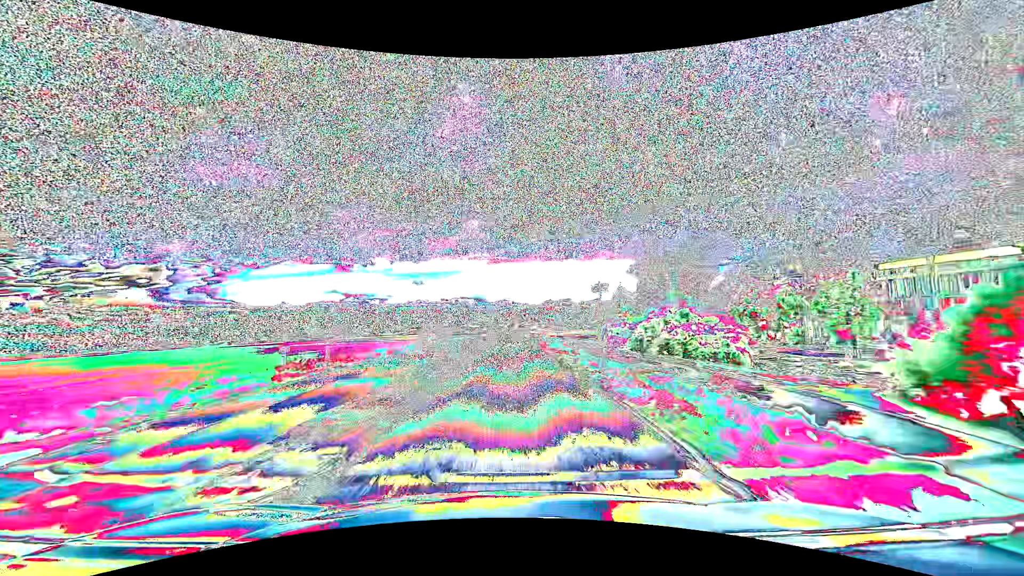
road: primary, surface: asphalt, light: Day
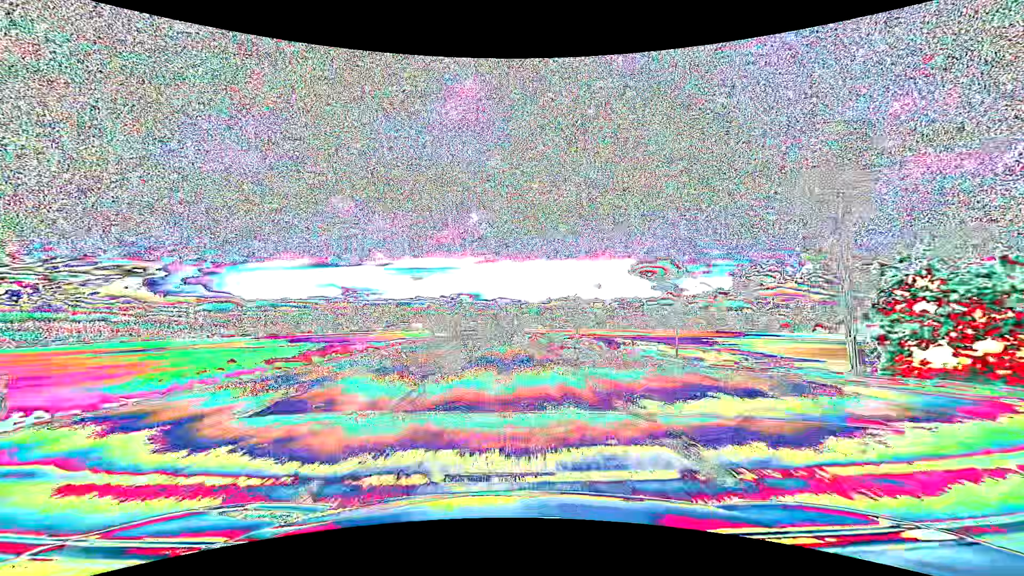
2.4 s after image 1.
(+0.1, +62.7) m; 0°
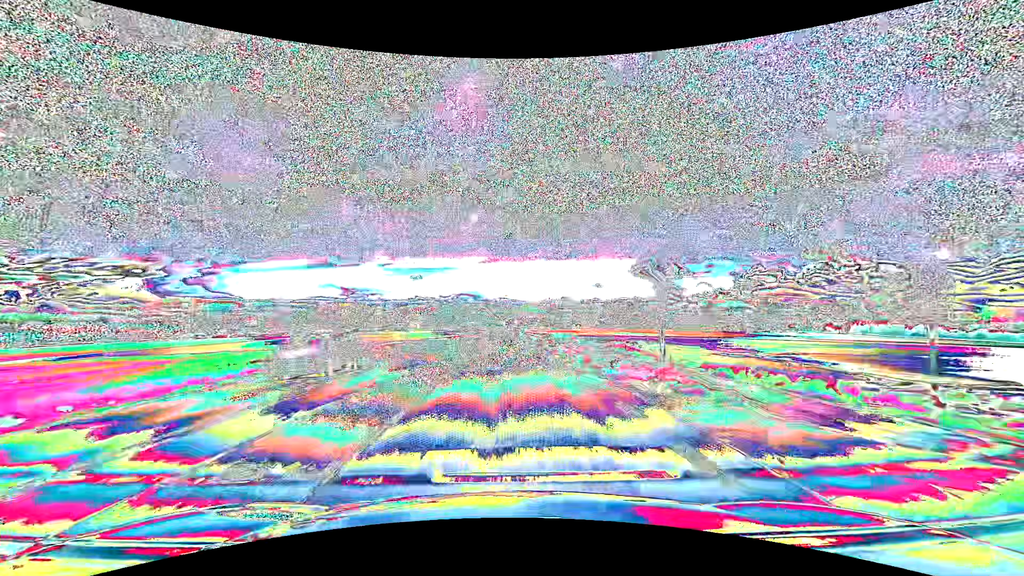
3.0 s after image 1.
(0.0, +15.2) m; 0°
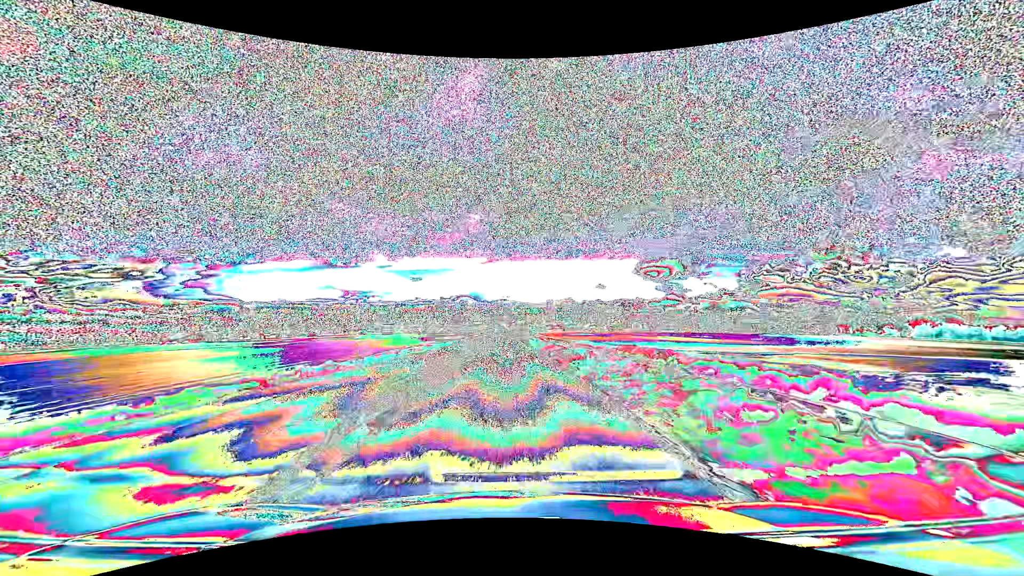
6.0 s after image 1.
(0.0, +72.1) m; 0°
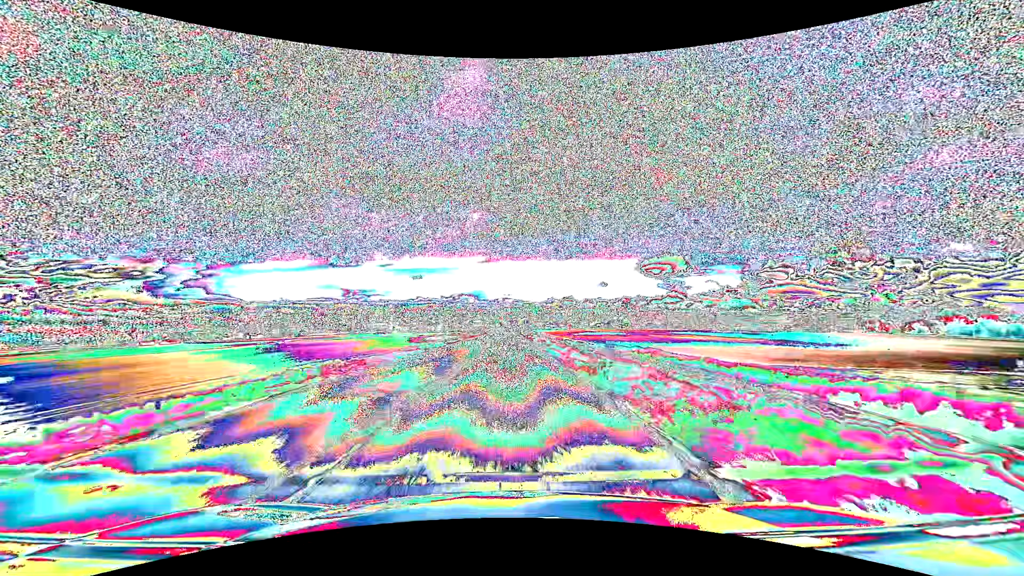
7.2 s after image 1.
(0.0, +27.0) m; 0°
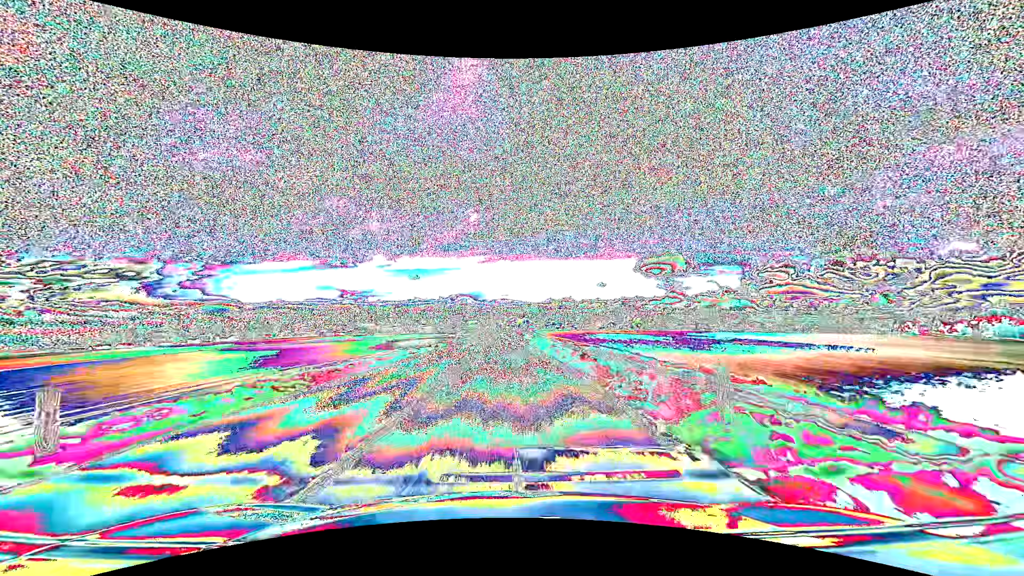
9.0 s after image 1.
(+0.1, +38.5) m; 0°
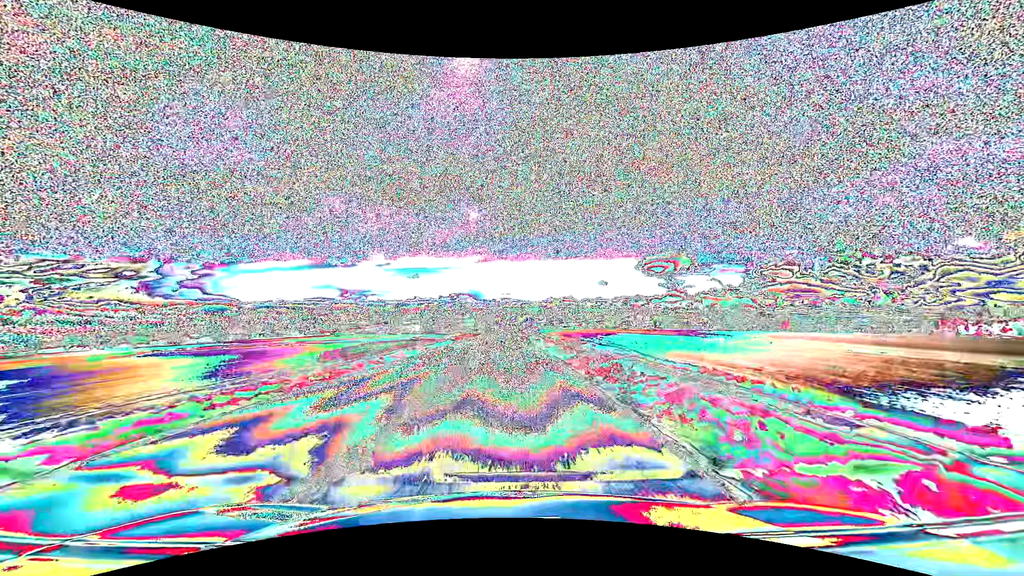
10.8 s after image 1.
(0.0, +36.1) m; 0°
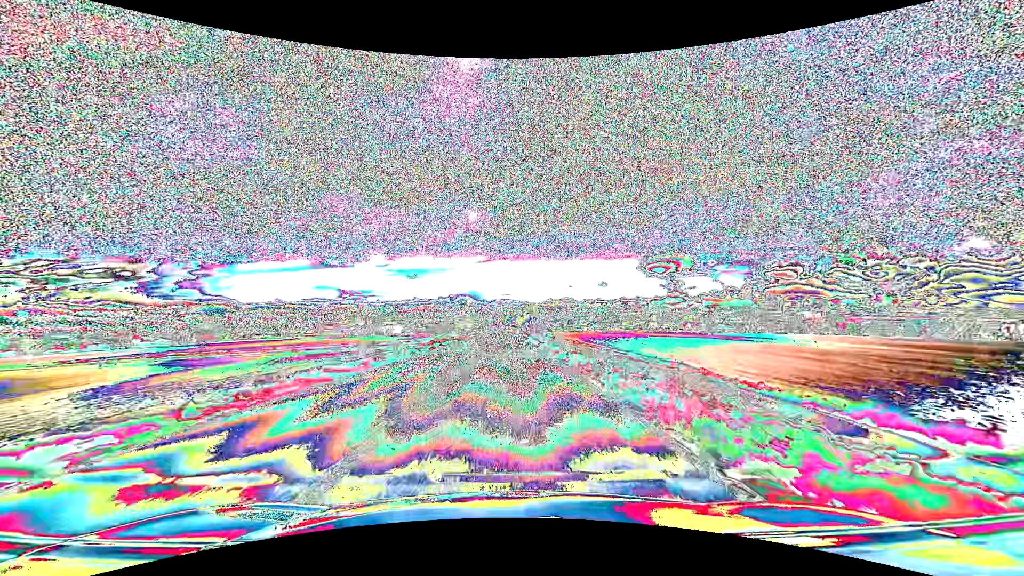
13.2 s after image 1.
(0.0, +44.3) m; 0°
(0, +10) (0, +20) (0, +30) (0, +40) (0, +50) (0, +60) (0, +70) (0, +80) (0, +90) (0, +100) m
